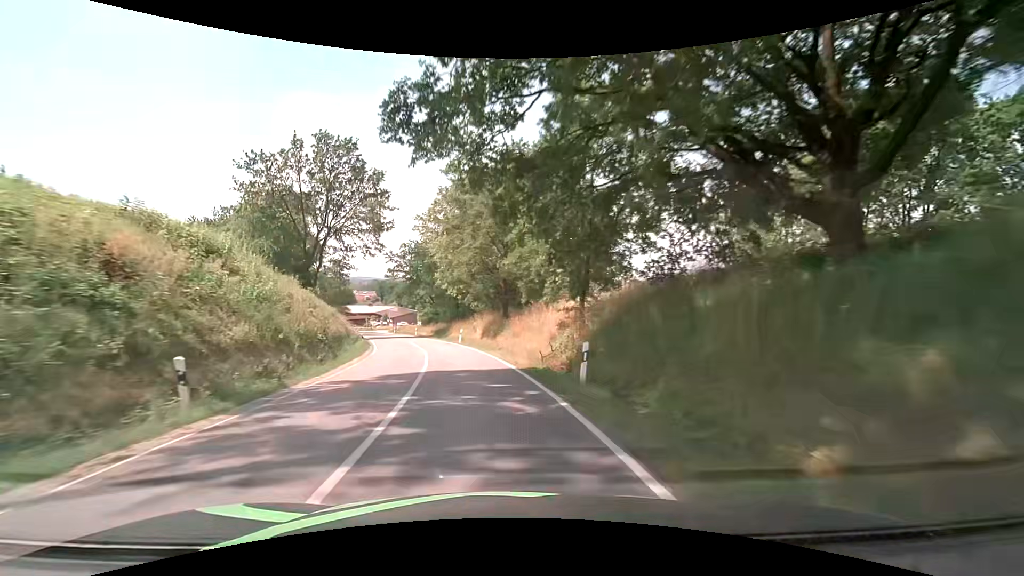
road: secondary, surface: asphalt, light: Day
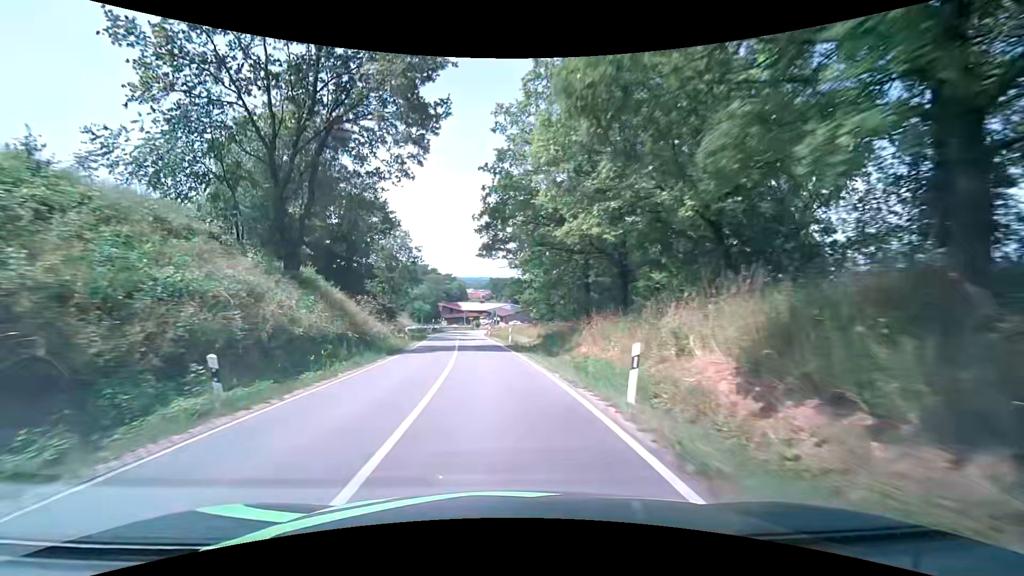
(-3.3, +29.3) m; -13°
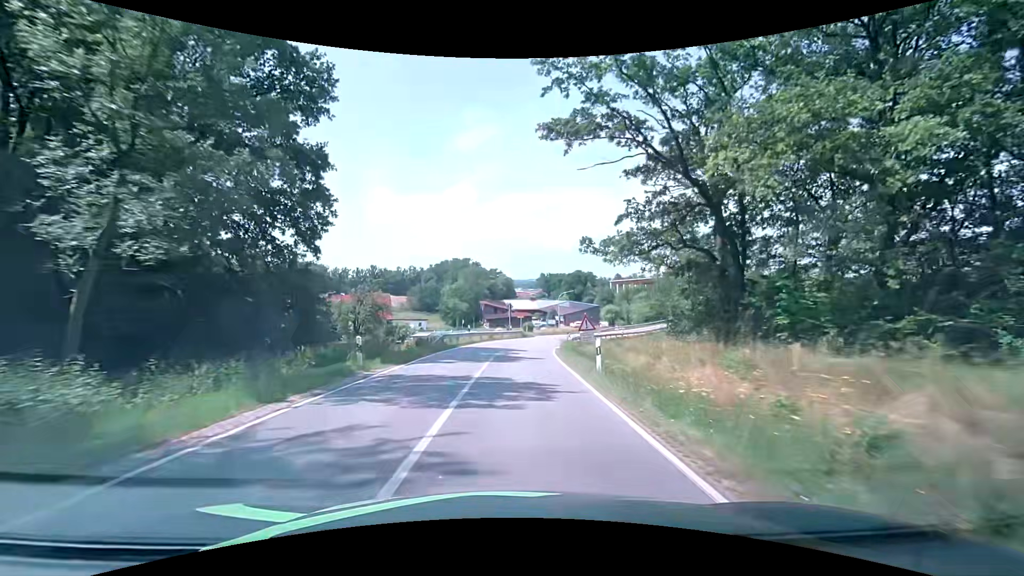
(-3.0, +44.6) m; -5°
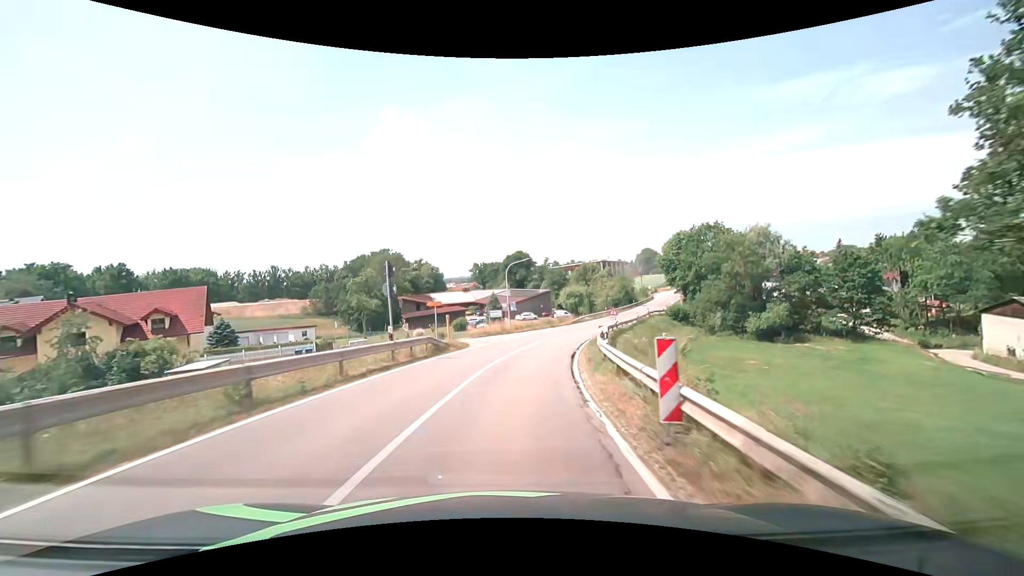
(+1.7, +35.2) m; +7°
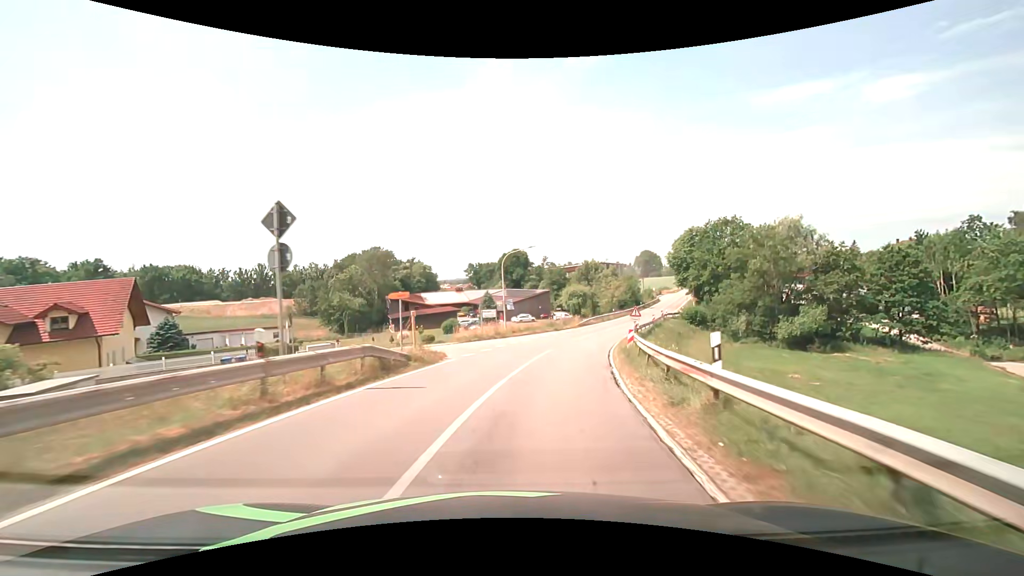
(-0.1, +9.0) m; 0°
(+1, +10) (+2, +20) (+4, +30) (+7, +39) (+10, +49) (+14, +58) (+19, +67) (+23, +76) (+27, +85) (+31, +94) m
